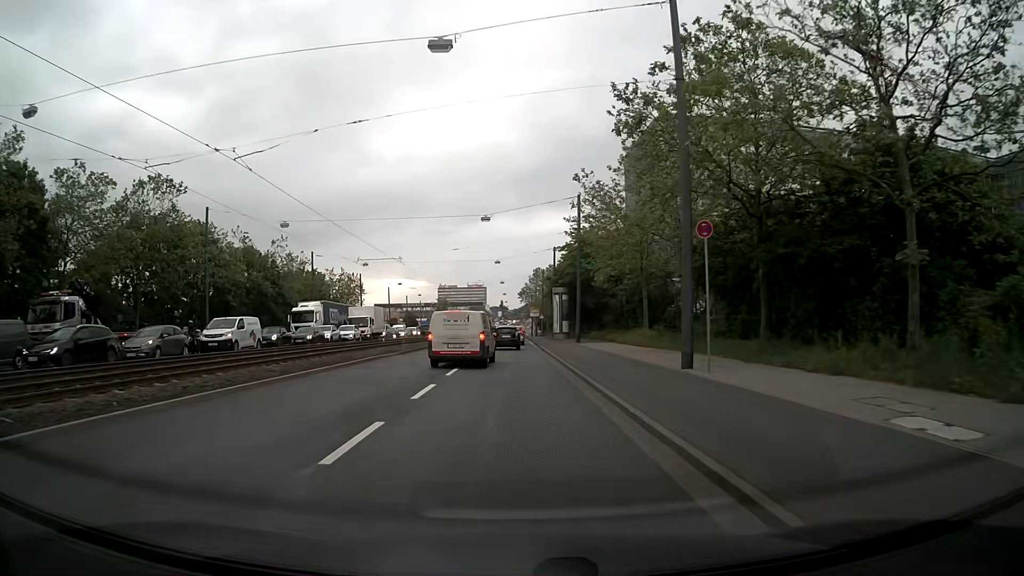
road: primary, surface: asphalt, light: Day
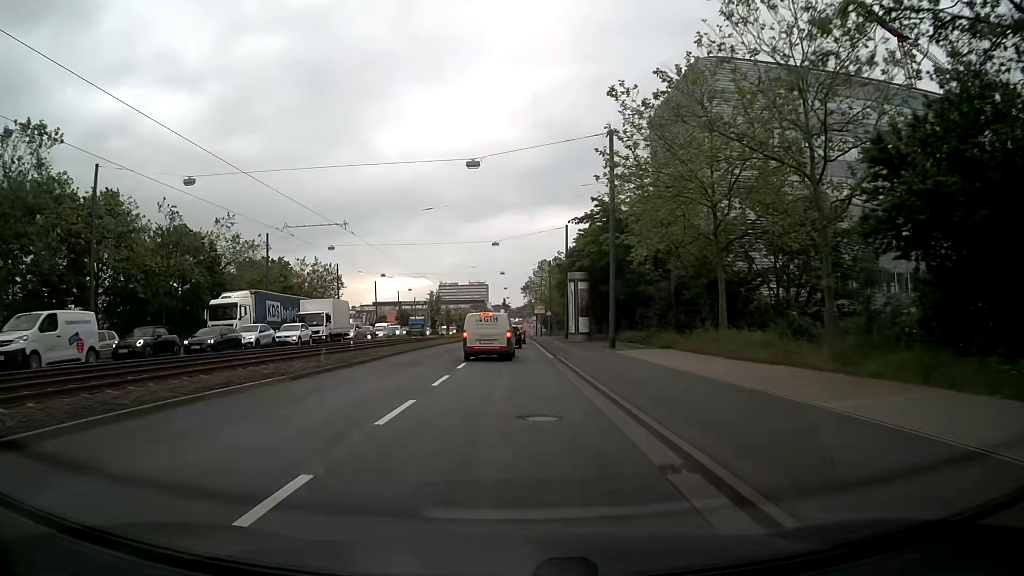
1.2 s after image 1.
(0.0, +16.0) m; 0°
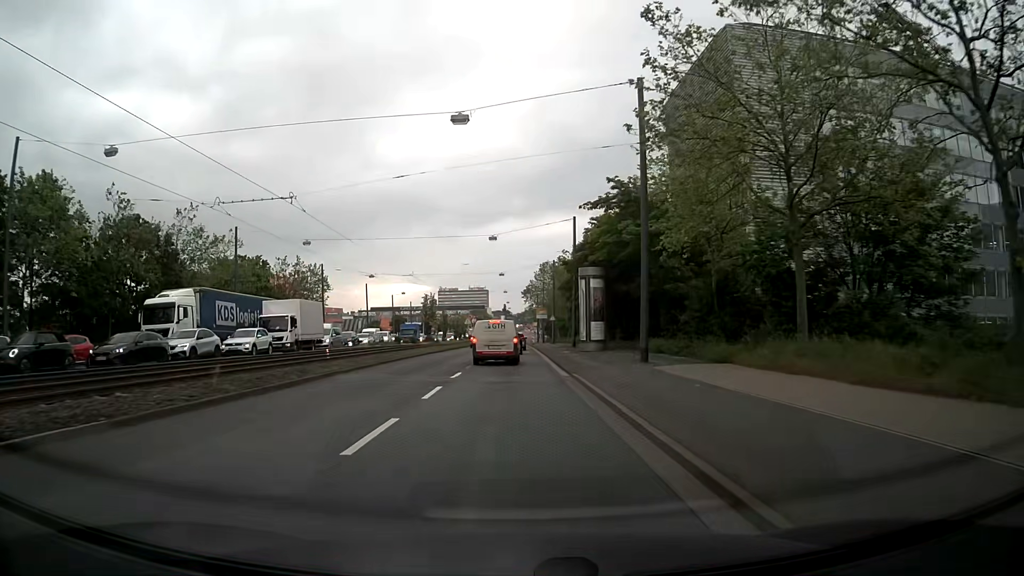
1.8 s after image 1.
(0.0, +8.0) m; 0°
(0, +10) (0, +20) (0, +30) (0, +40) (0, +50) (0, +60) (0, +70) (0, +80) (0, +90) (0, +100) m
